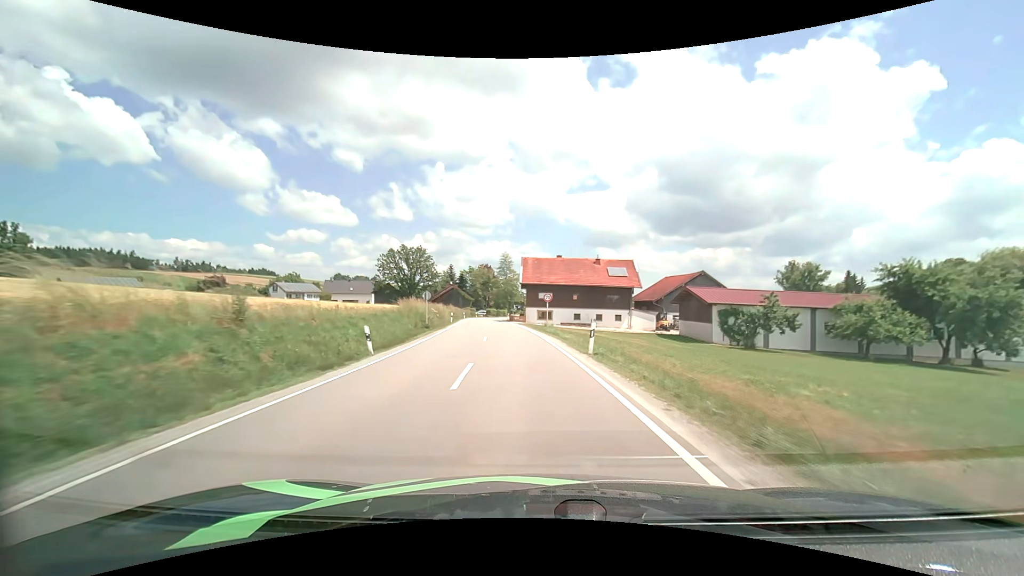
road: secondary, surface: asphalt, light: Day
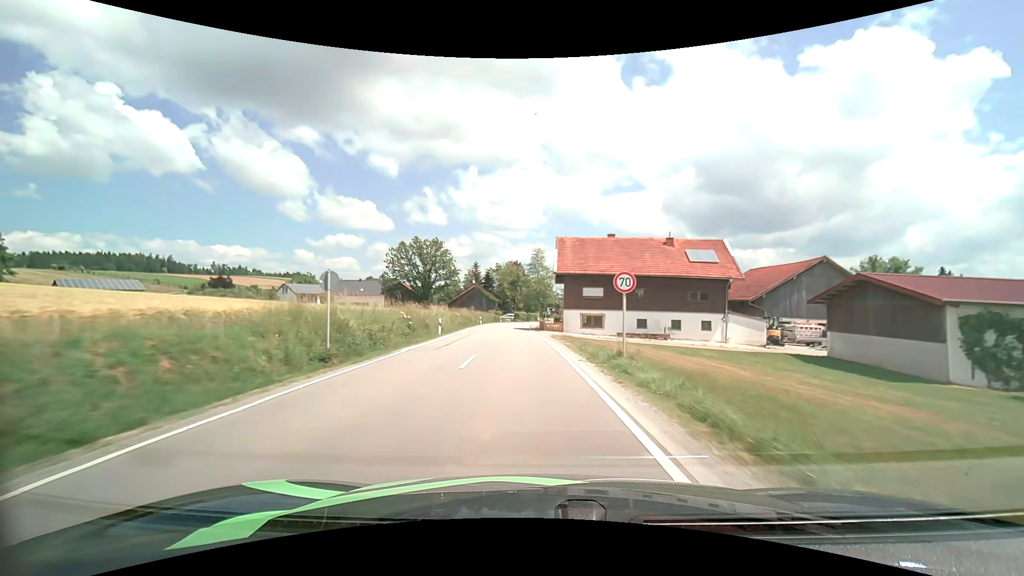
(-0.7, +20.9) m; -4°
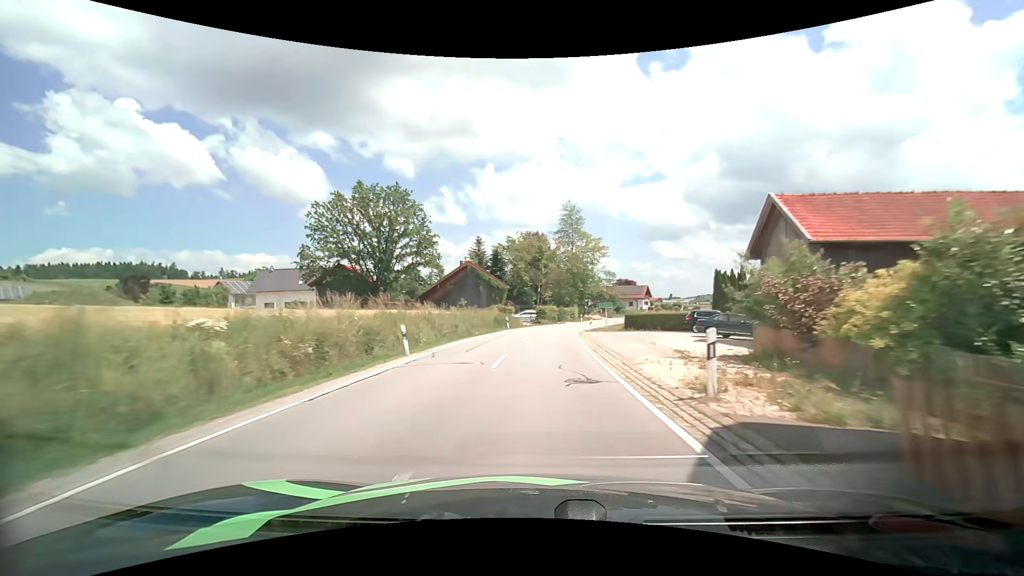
(-2.2, +48.0) m; -3°
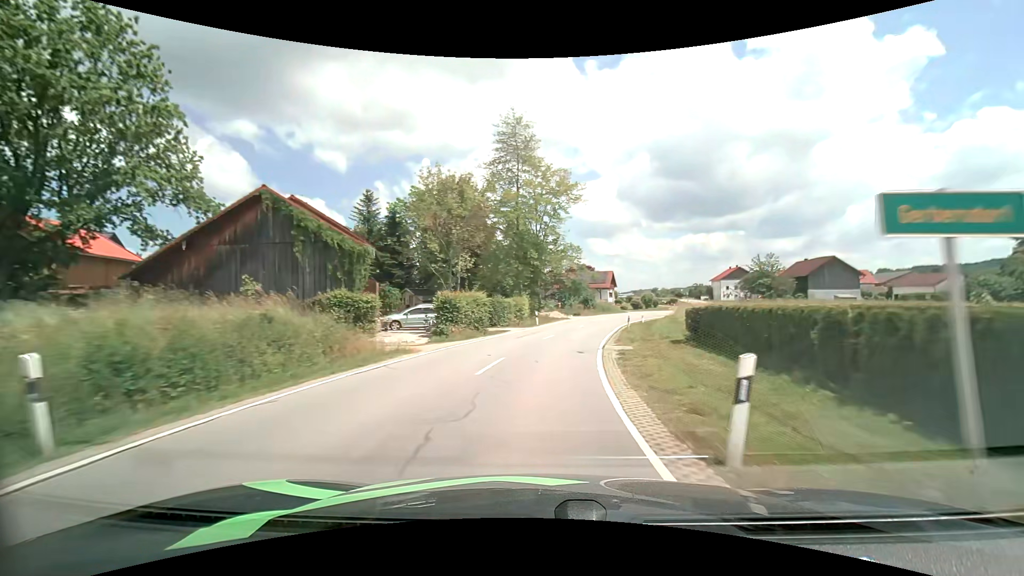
(+1.6, +37.2) m; +7°
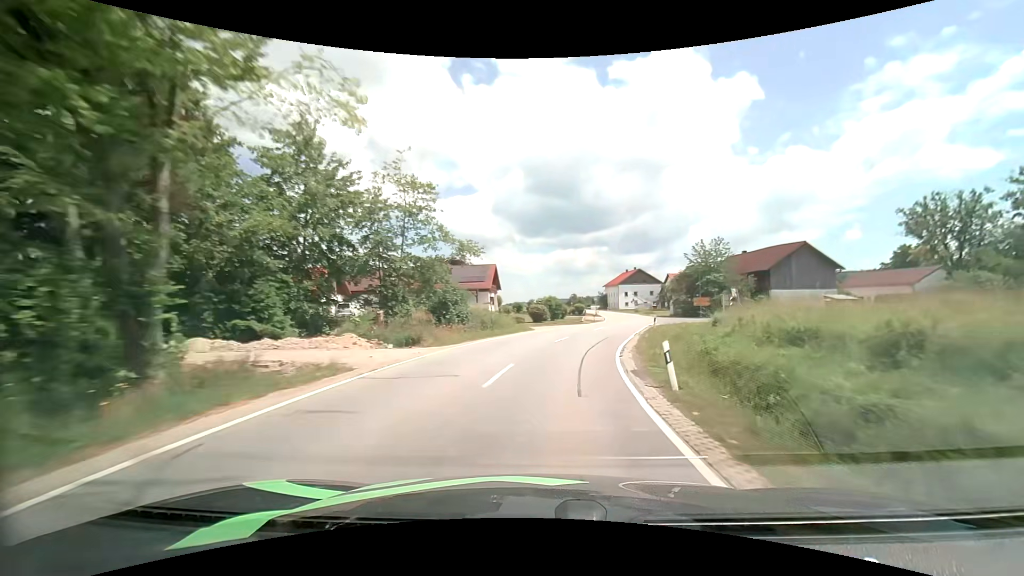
(+4.2, +37.4) m; +14°
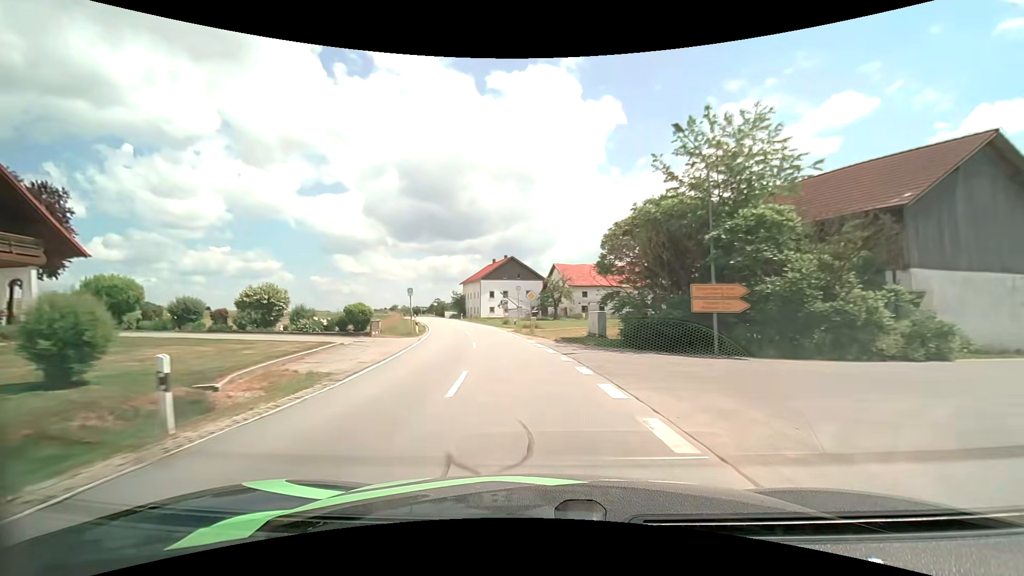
(+9.0, +47.3) m; +15°
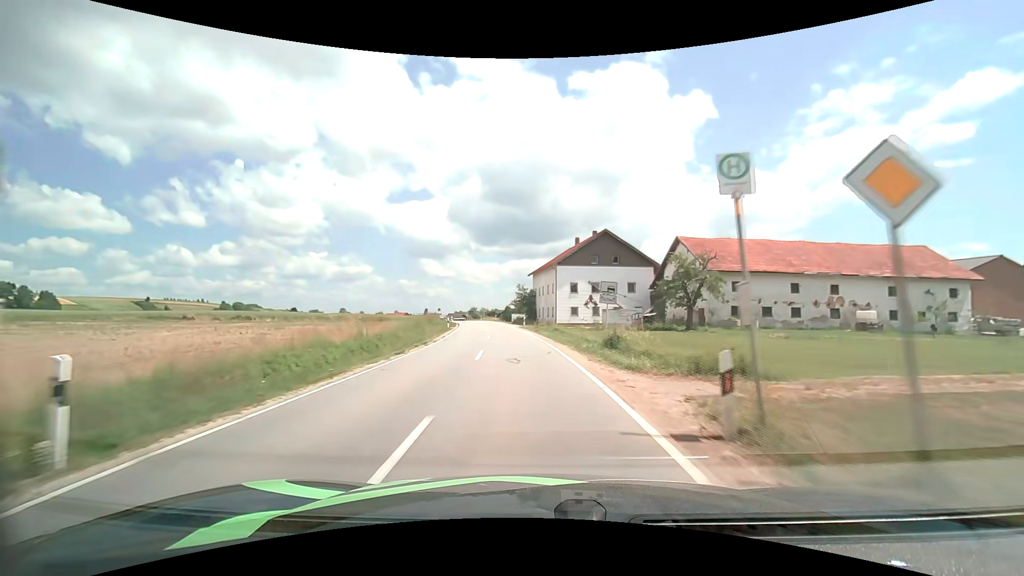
(-2.5, +29.7) m; -9°
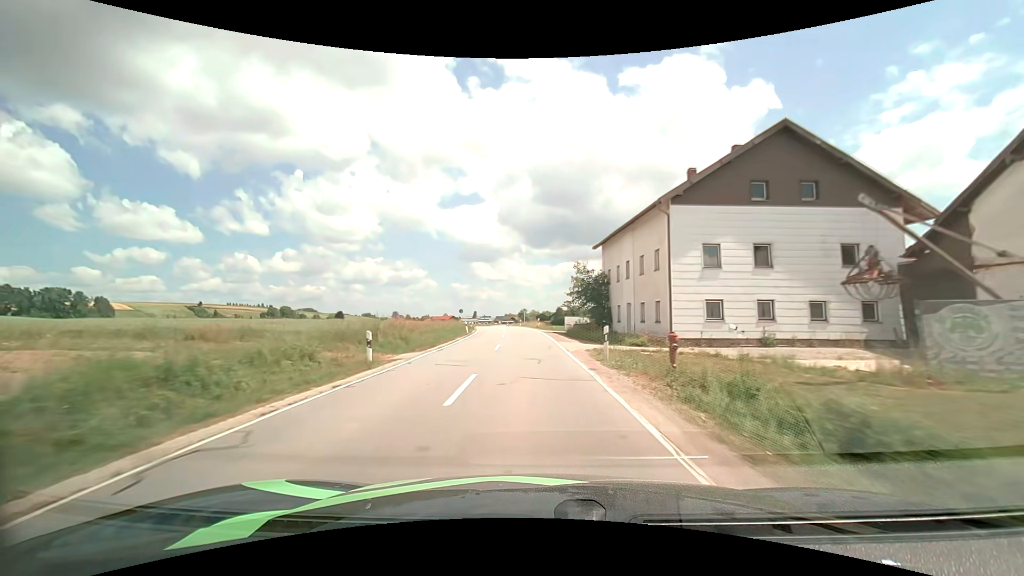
(-1.5, +31.1) m; -6°
(0, +10) (0, +20) (-1, +30) (-2, +40) (-2, +50) (-3, +60) (-5, +70) (-6, +80) (-7, +90) (-8, +100) m
